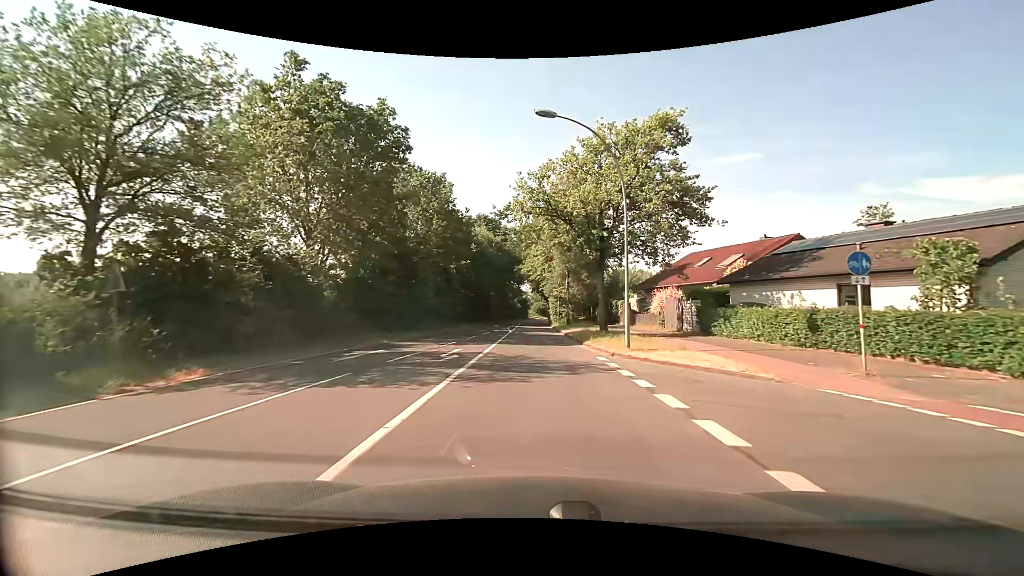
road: tertiary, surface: asphalt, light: Day
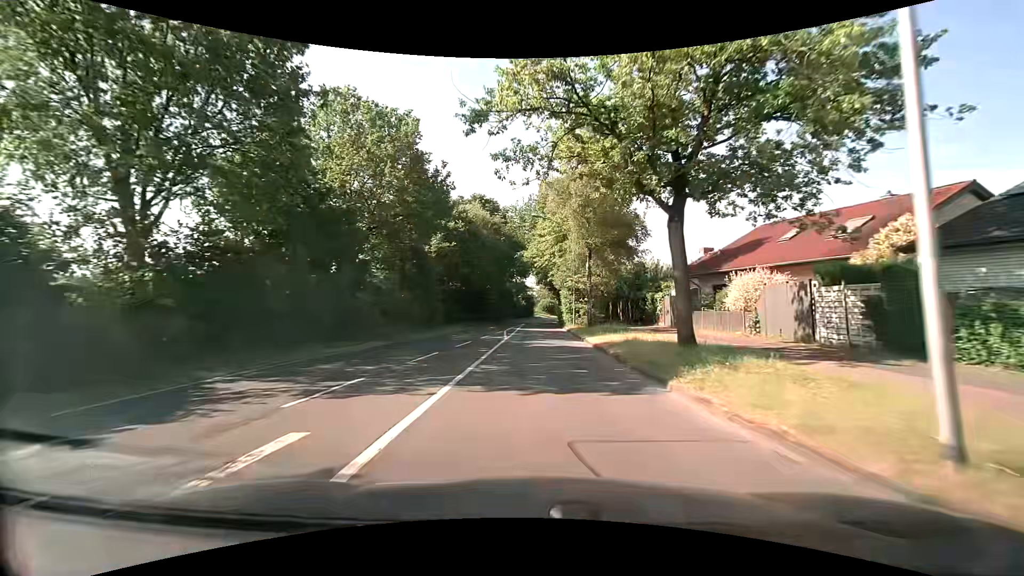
(0.0, +13.5) m; 0°
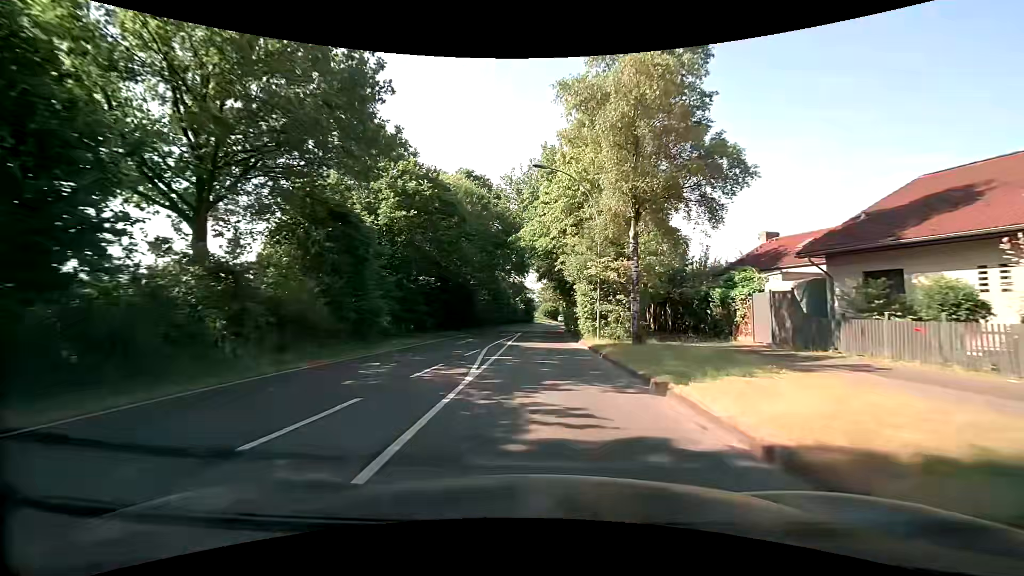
(-0.1, +14.3) m; 0°
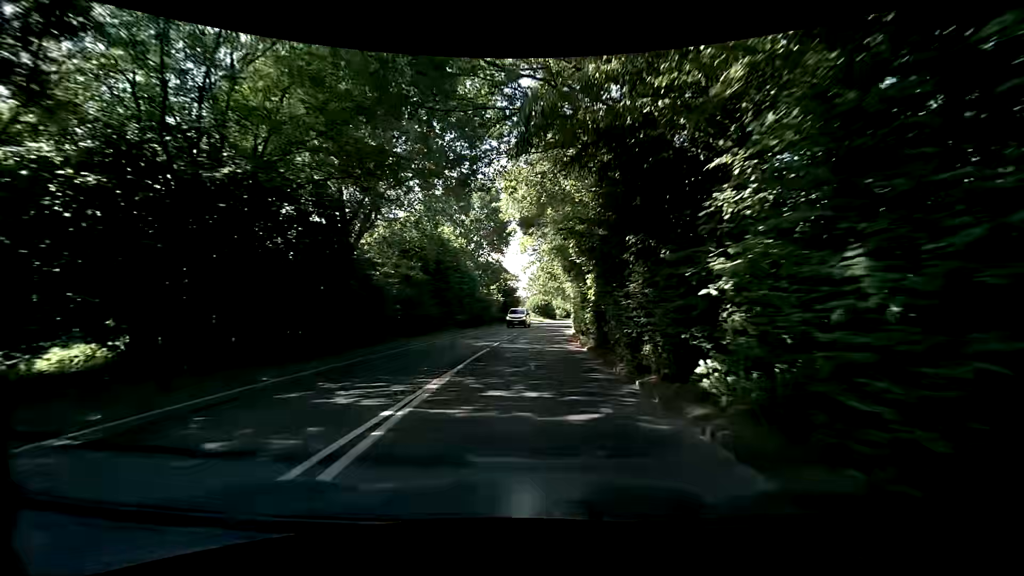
(+0.4, +30.1) m; +1°
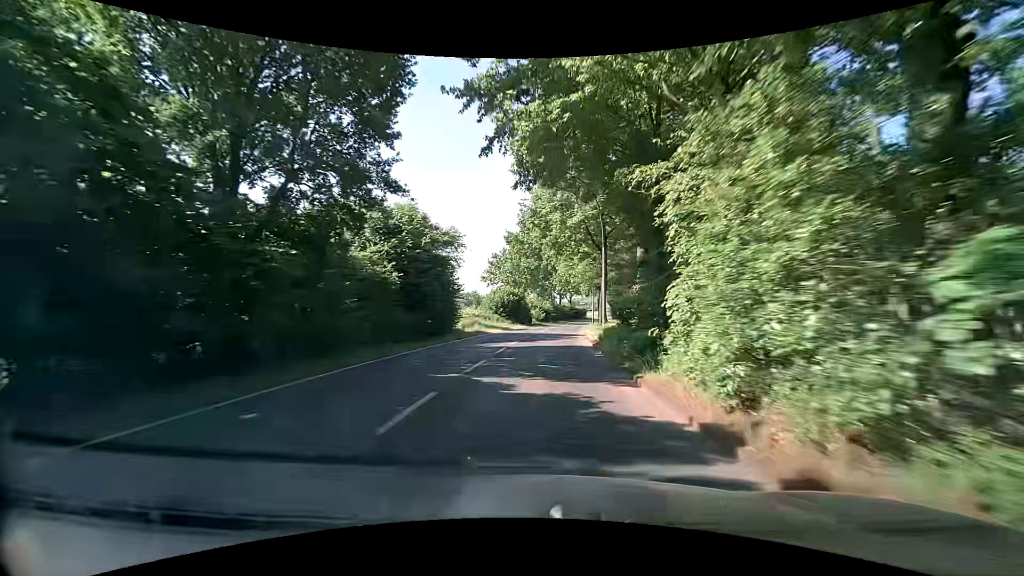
(+1.3, +38.0) m; +4°
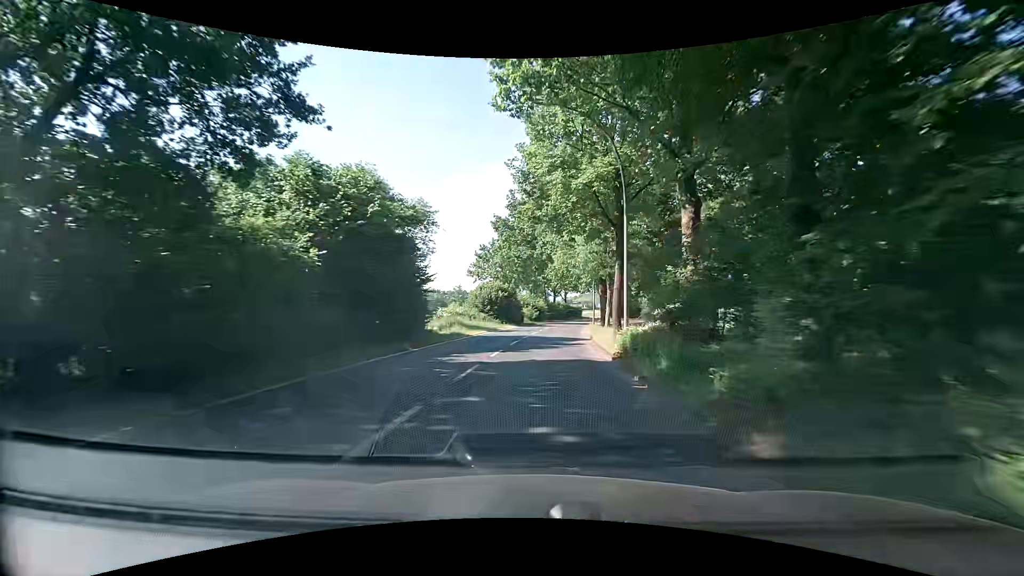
(+0.1, +7.7) m; +1°
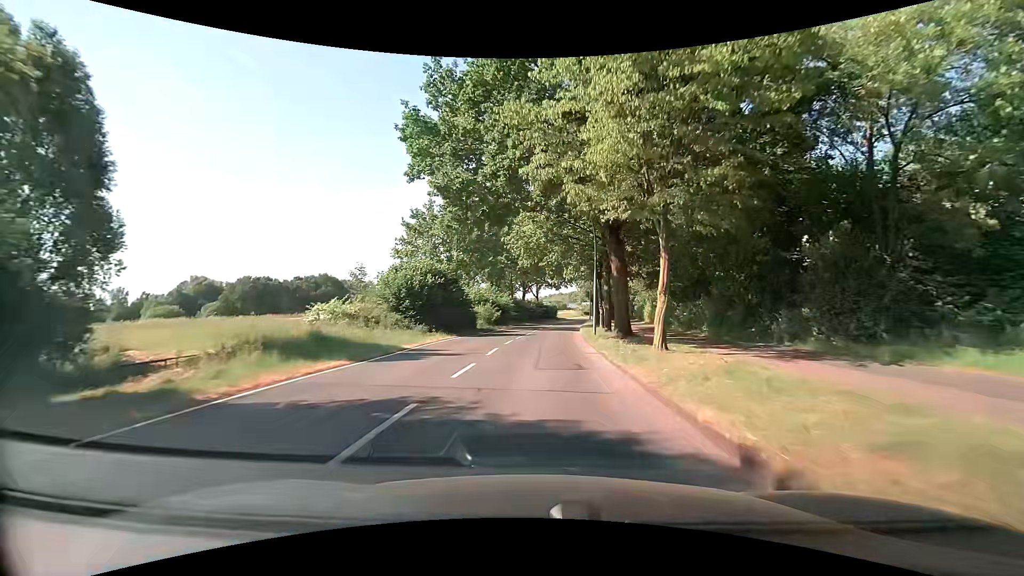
(+0.9, +23.1) m; +4°
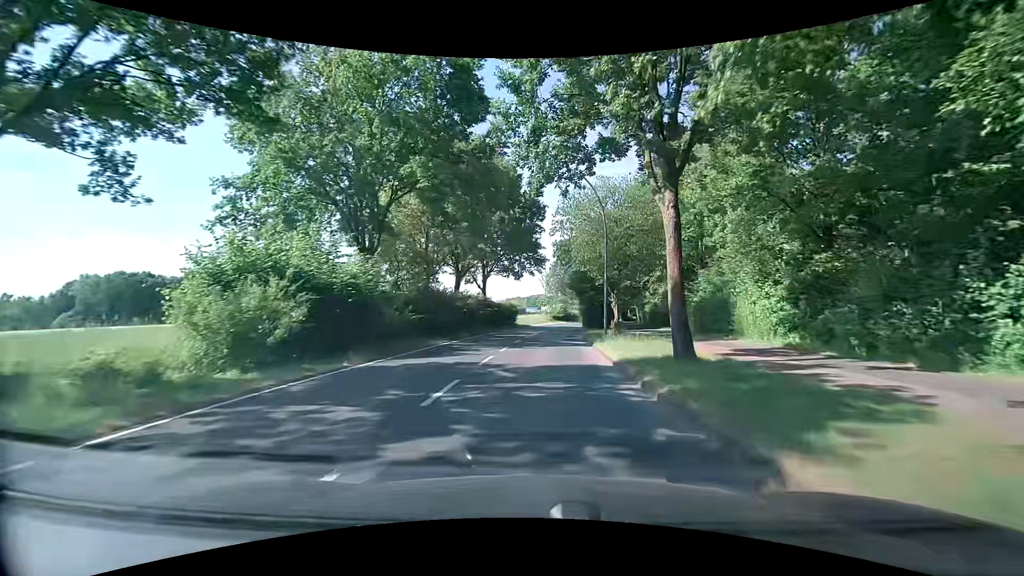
(+1.1, +37.9) m; +5°
(0, +10) (0, +20) (+1, +30) (+1, +40) (+2, +50) (+3, +60) (+4, +70) (+6, +80) (+8, +90) (+10, +99) m
